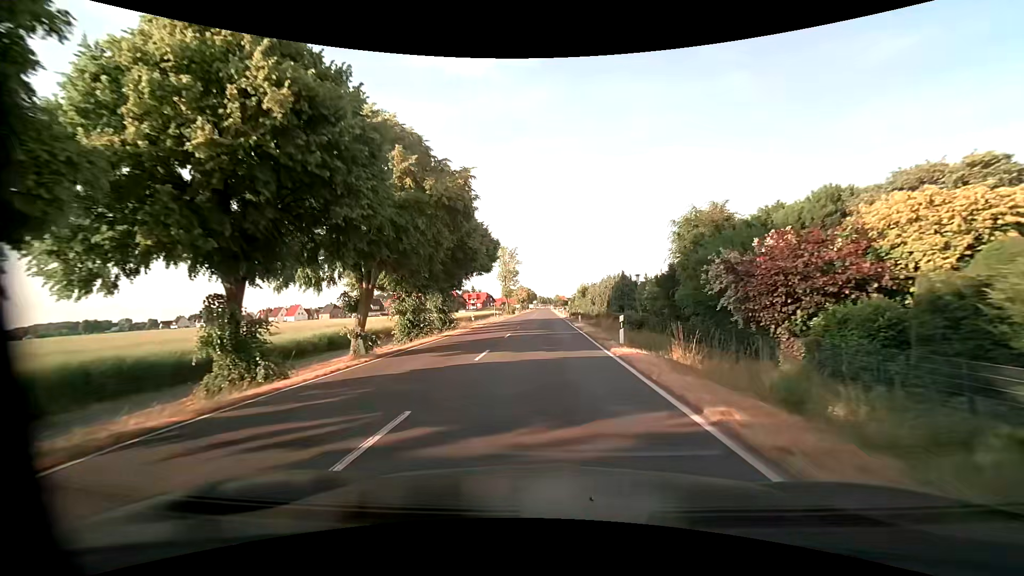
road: primary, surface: asphalt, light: Day
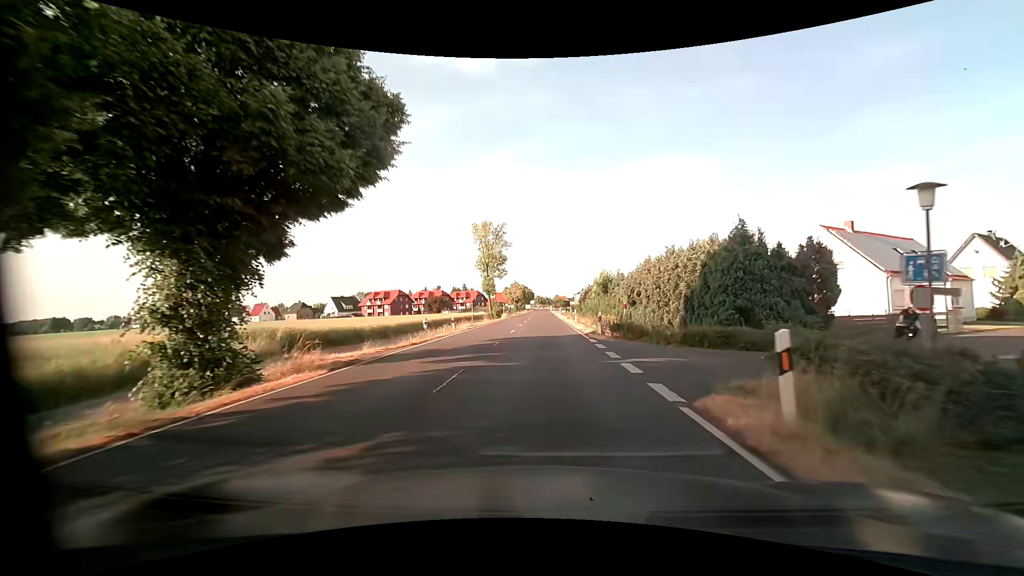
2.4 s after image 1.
(+0.1, +32.1) m; +1°
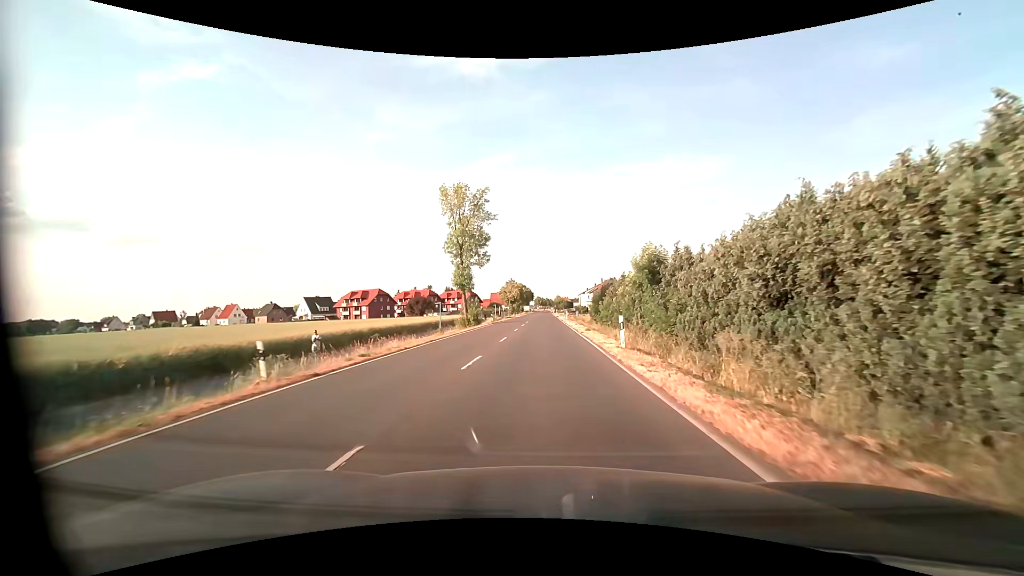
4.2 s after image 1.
(-0.2, +24.2) m; -1°
(0, +10) (0, +20) (0, +30) (0, +40) (0, +50) (0, +60) (0, +70) (0, +80) (0, +90) (0, +100) m
